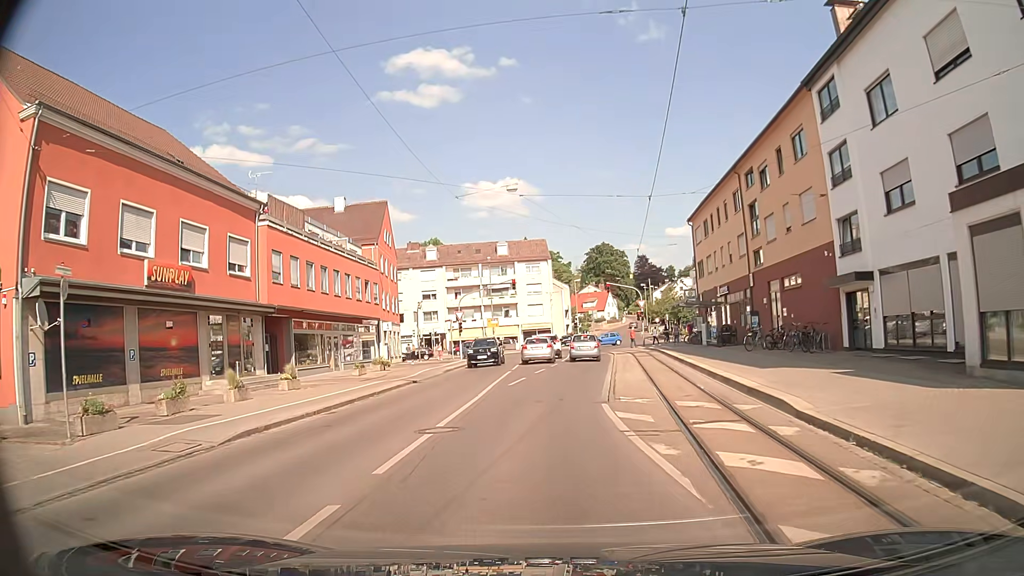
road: tertiary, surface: asphalt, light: Day
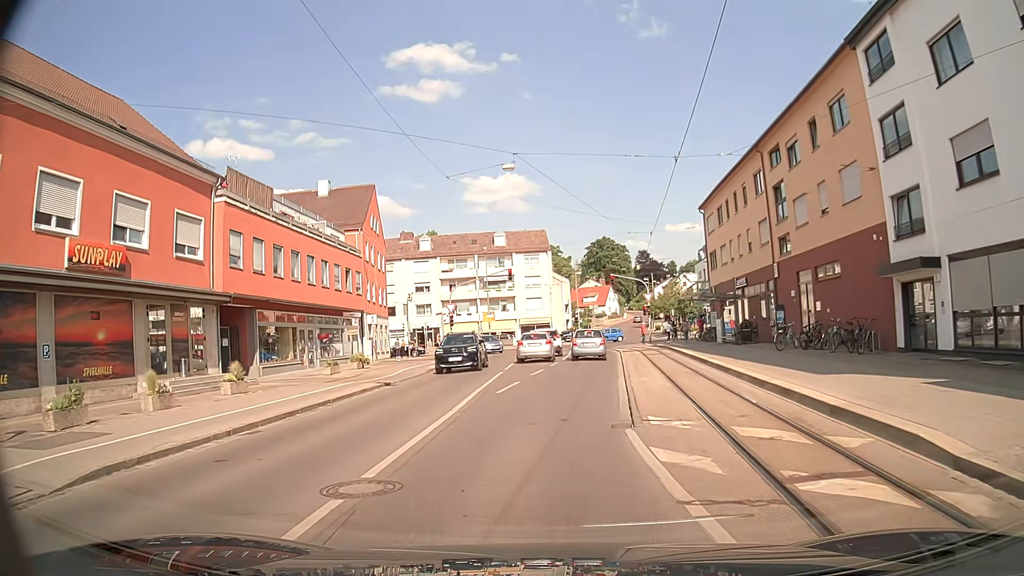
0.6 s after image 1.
(0.0, +4.4) m; -1°
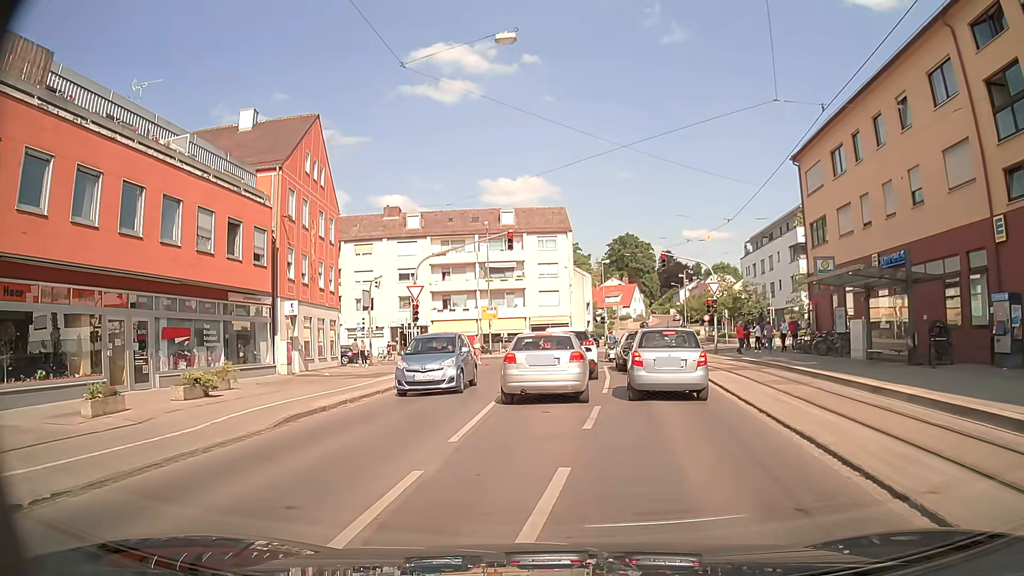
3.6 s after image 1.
(0.0, +17.8) m; -2°
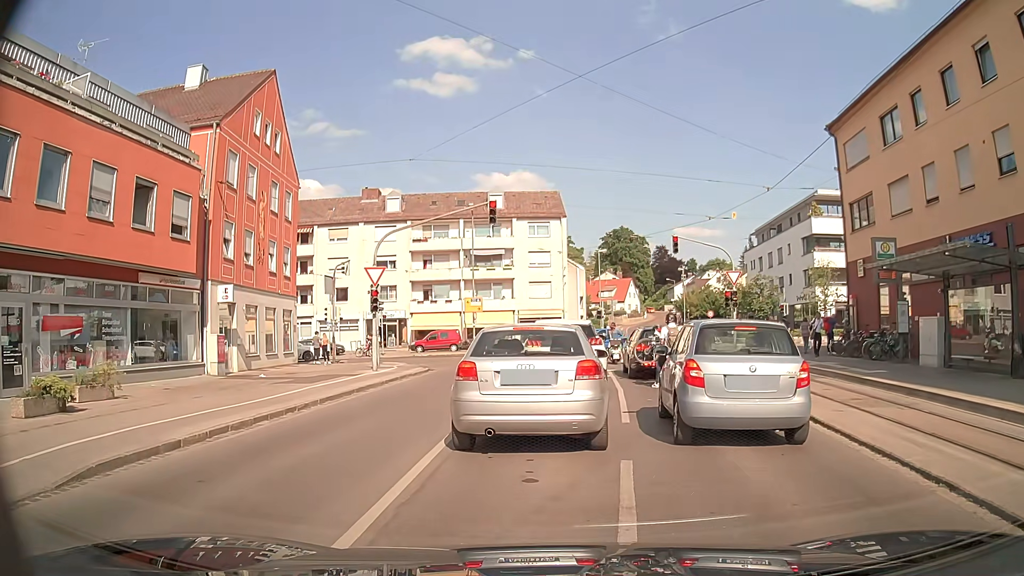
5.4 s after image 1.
(+0.1, +5.7) m; +1°
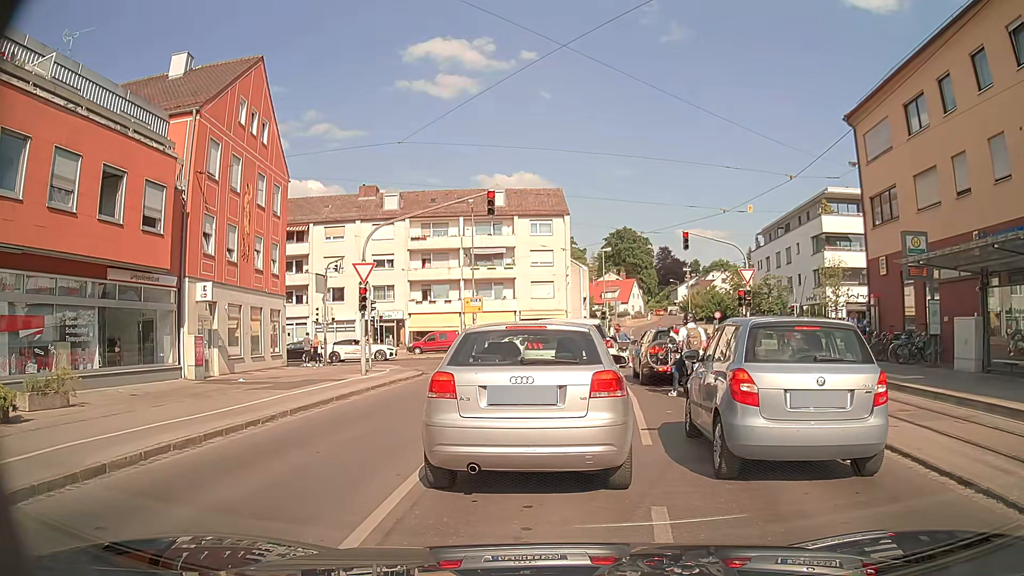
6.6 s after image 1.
(0.0, +1.8) m; +2°
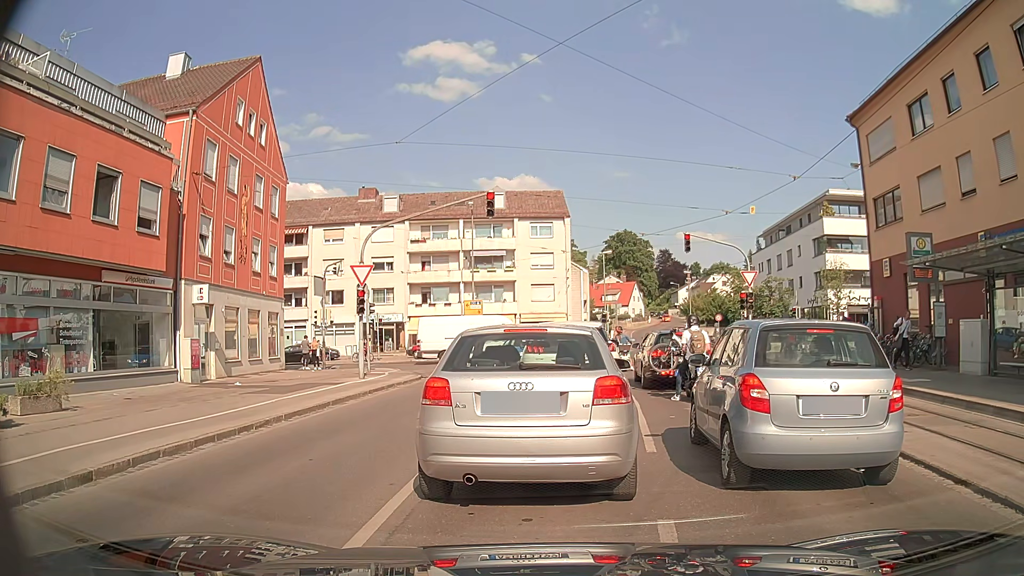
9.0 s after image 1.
(0.0, +0.4) m; 0°
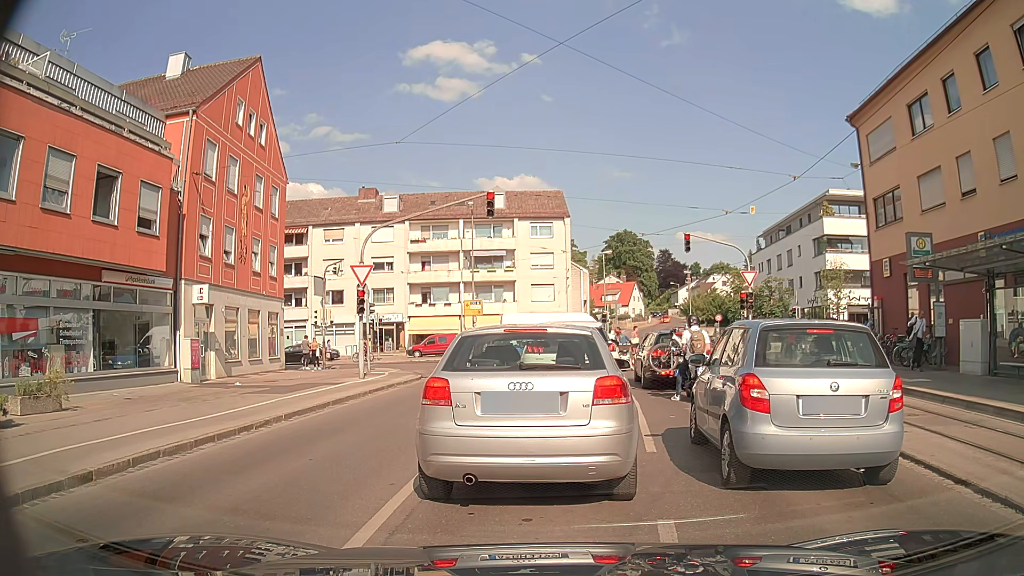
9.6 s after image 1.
(0.0, 0.0) m; 0°
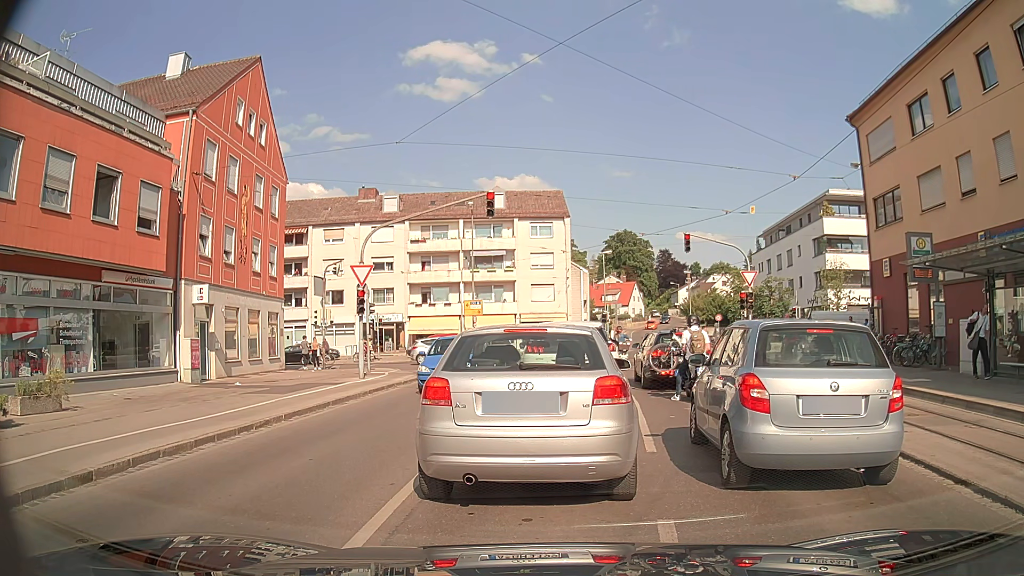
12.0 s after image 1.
(0.0, 0.0) m; 0°
(0, +10) (0, +20) (0, +30) (-2, +39) (-11, +45) (-21, +45) (-31, +44) (-40, +43) (-50, +41) (-60, +39) m
